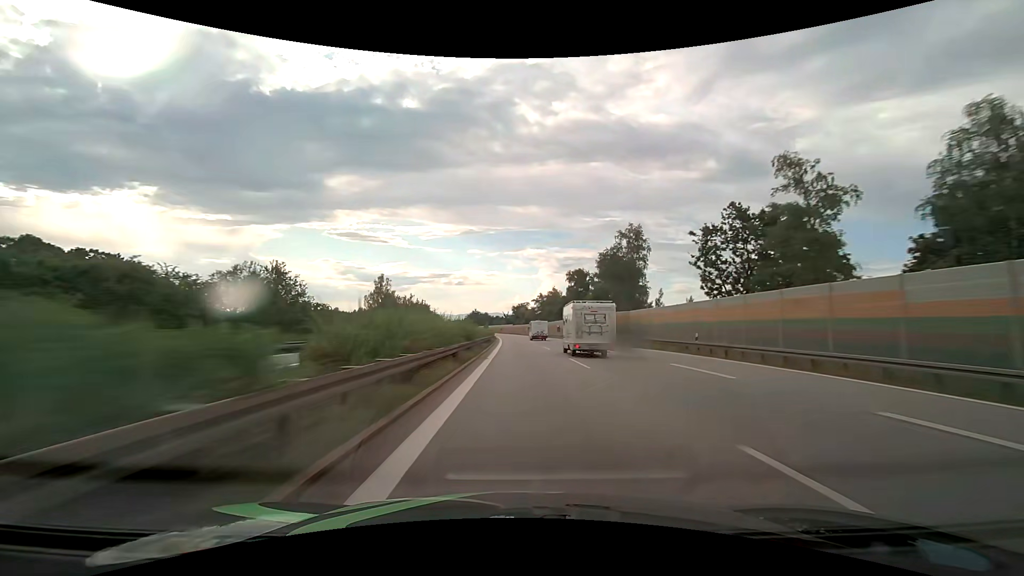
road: motorway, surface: asphalt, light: Day
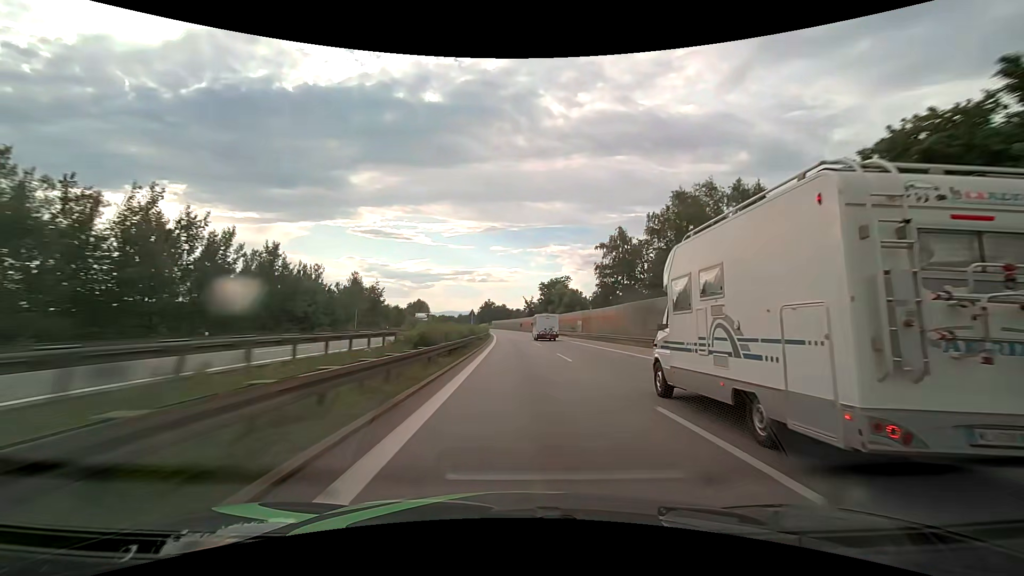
(-2.6, +106.7) m; -3°
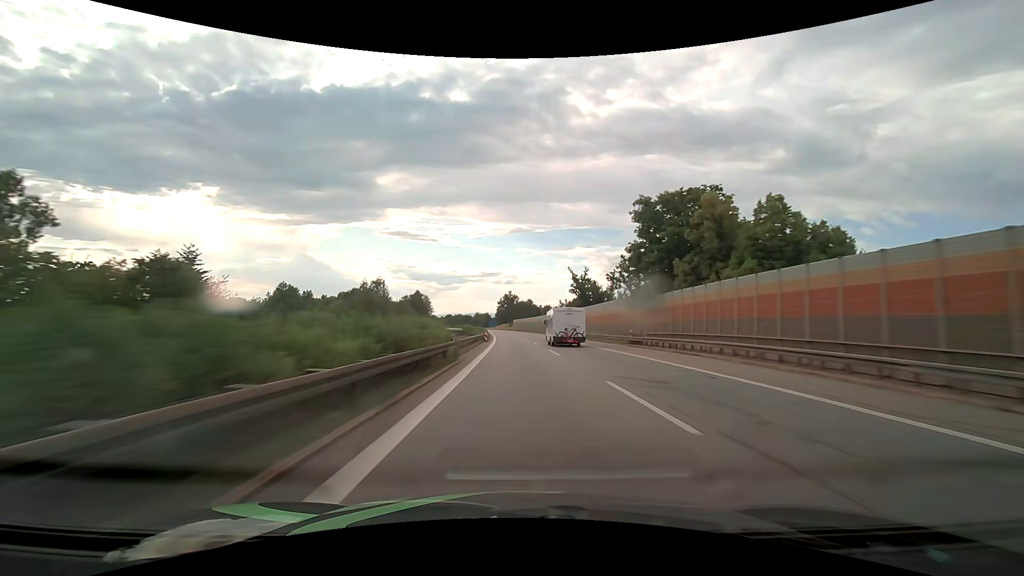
(-2.4, +86.7) m; -3°
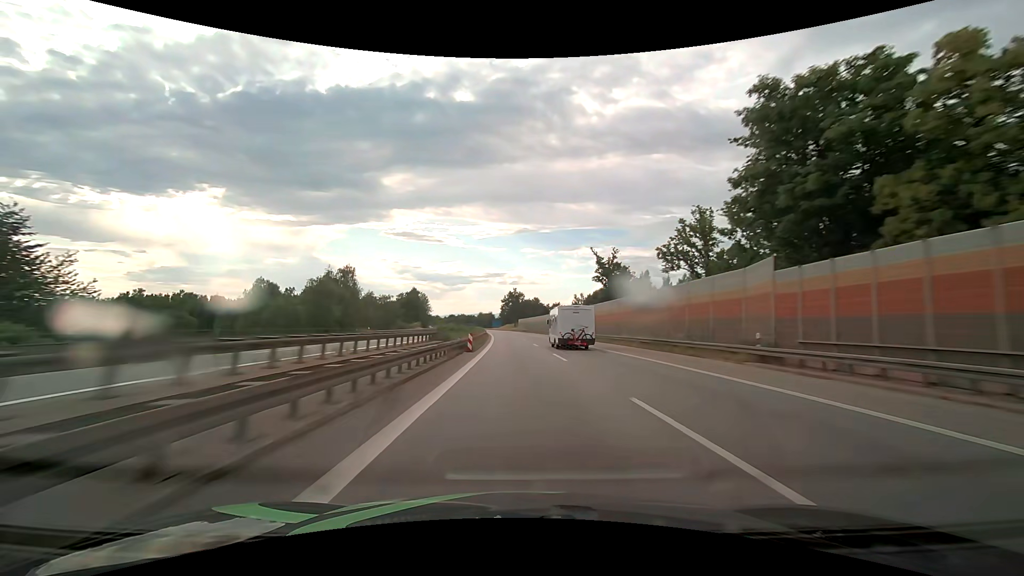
(-0.1, +21.8) m; -1°
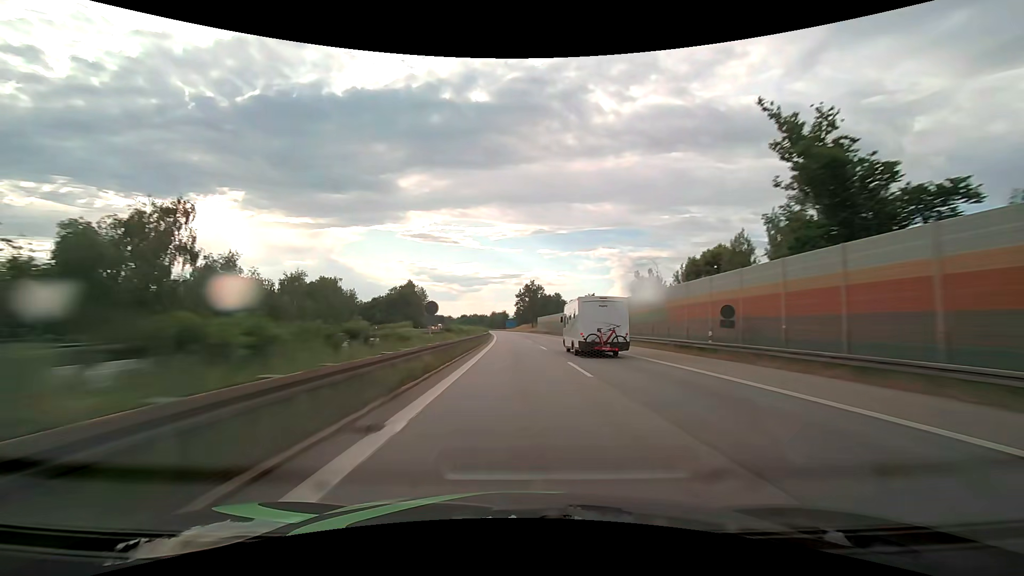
(-0.6, +43.6) m; -2°
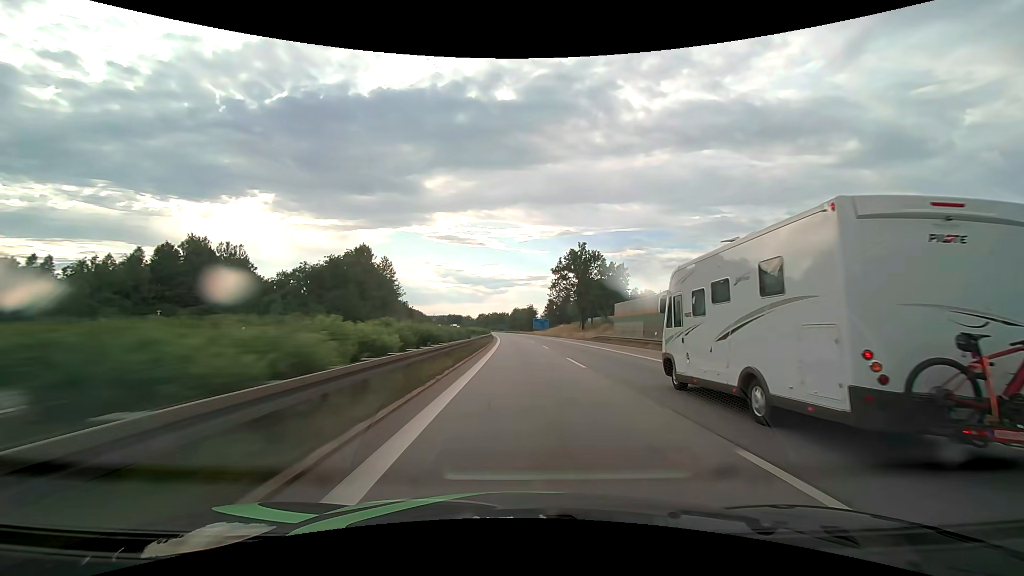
(-2.8, +87.3) m; -3°
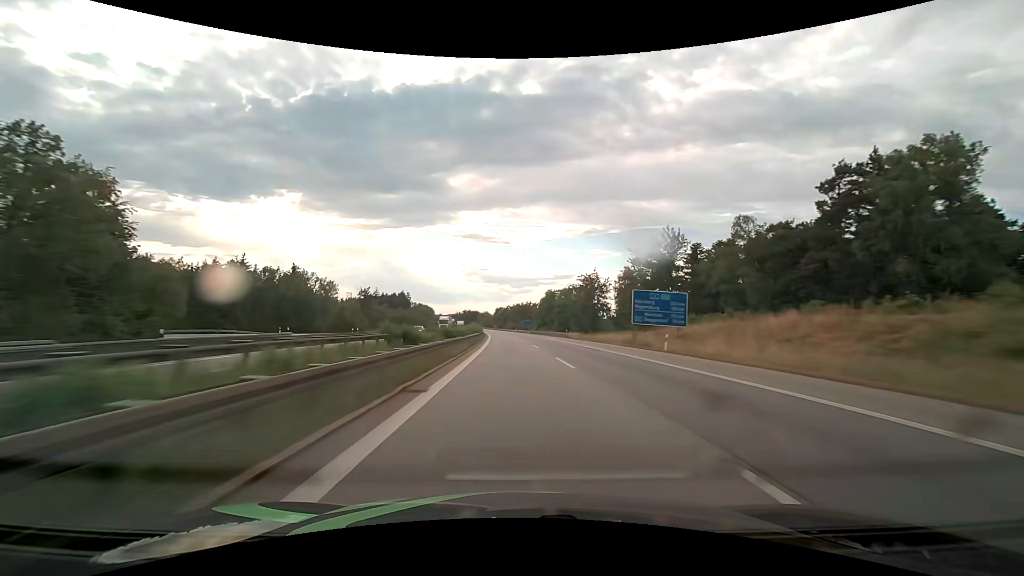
(-2.9, +110.0) m; -3°
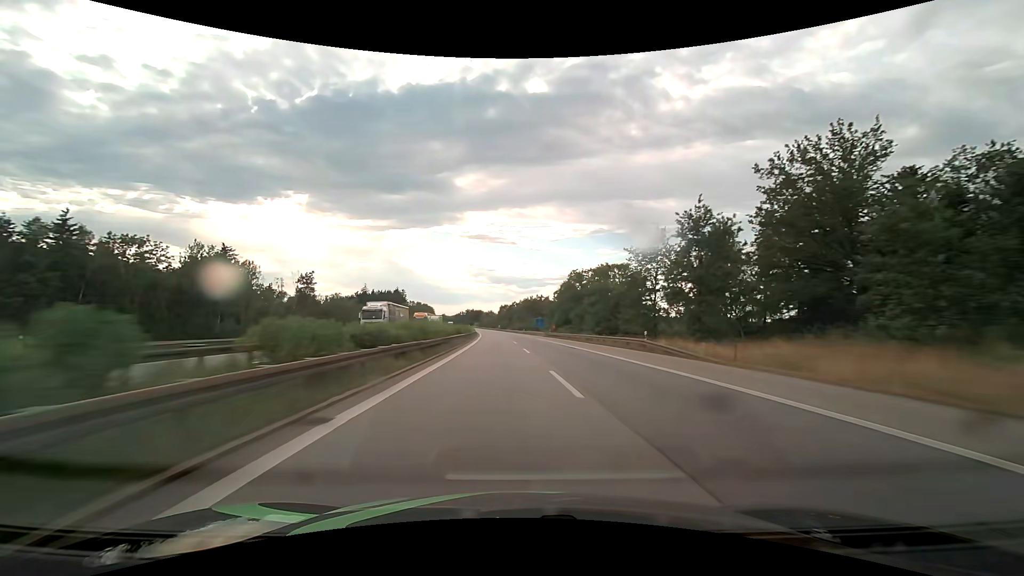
(-0.4, +44.1) m; -1°
(0, +10) (0, +20) (0, +30) (0, +40) (-1, +50) (-1, +60) (-1, +70) (-1, +80) (-2, +90) (-2, +100) m
